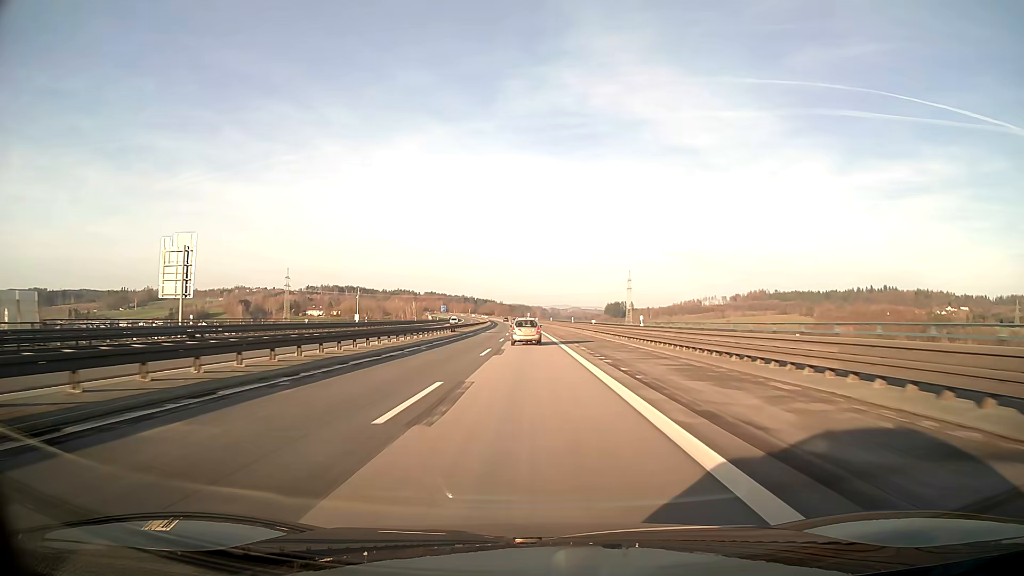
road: motorway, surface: asphalt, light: Day
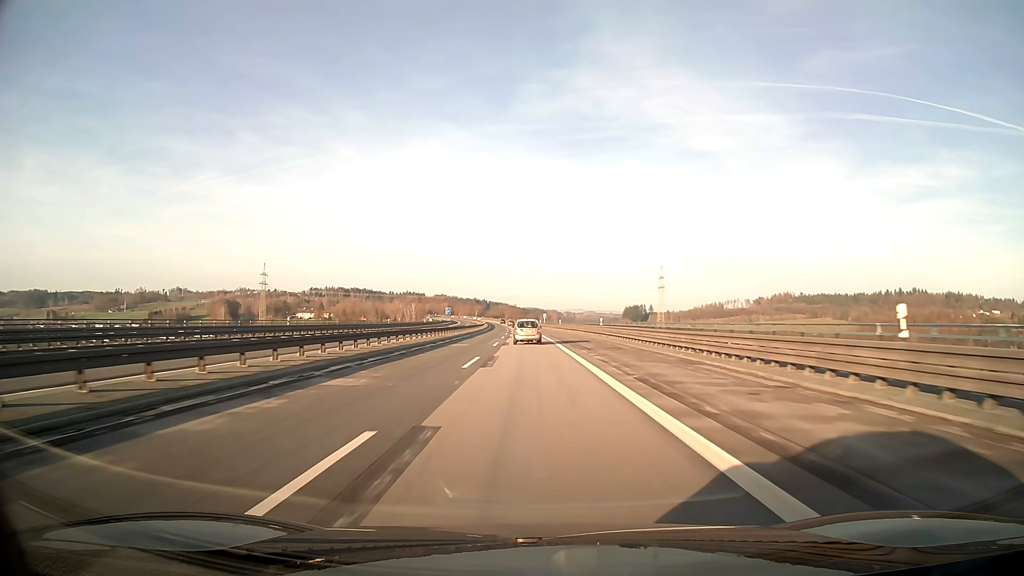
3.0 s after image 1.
(-0.9, +79.0) m; -1°
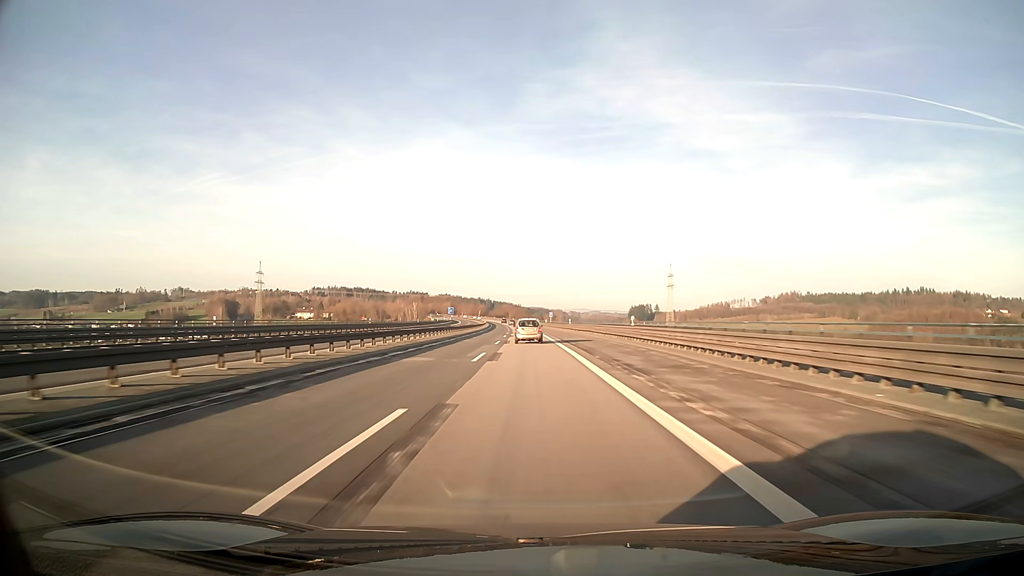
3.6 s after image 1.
(0.0, +15.7) m; 0°
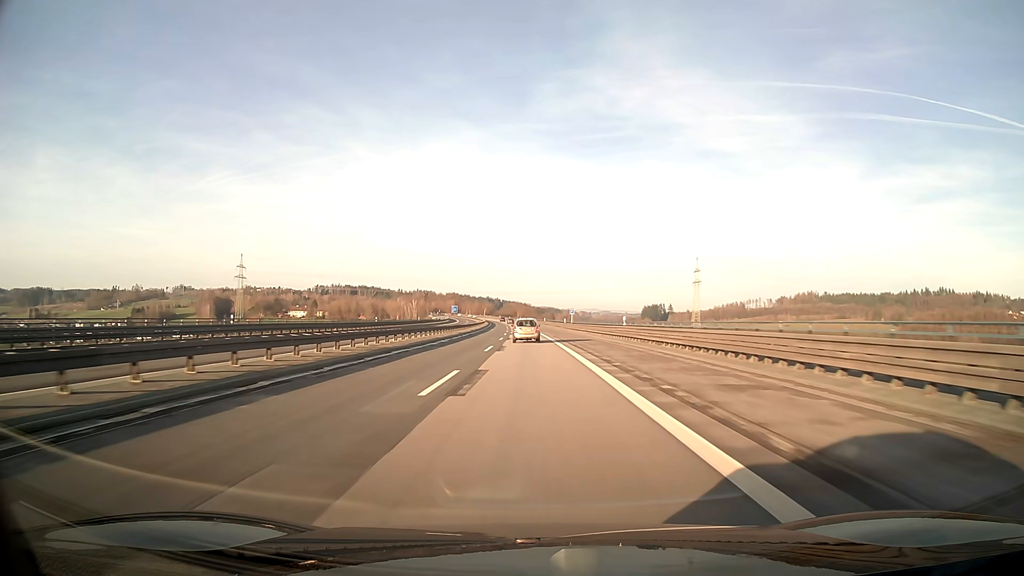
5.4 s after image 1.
(-0.4, +47.1) m; -1°
(0, +10) (0, +20) (0, +30) (0, +40) (0, +50) (-1, +60) (-1, +70) (-1, +80) (-1, +90) (-2, +100) m
